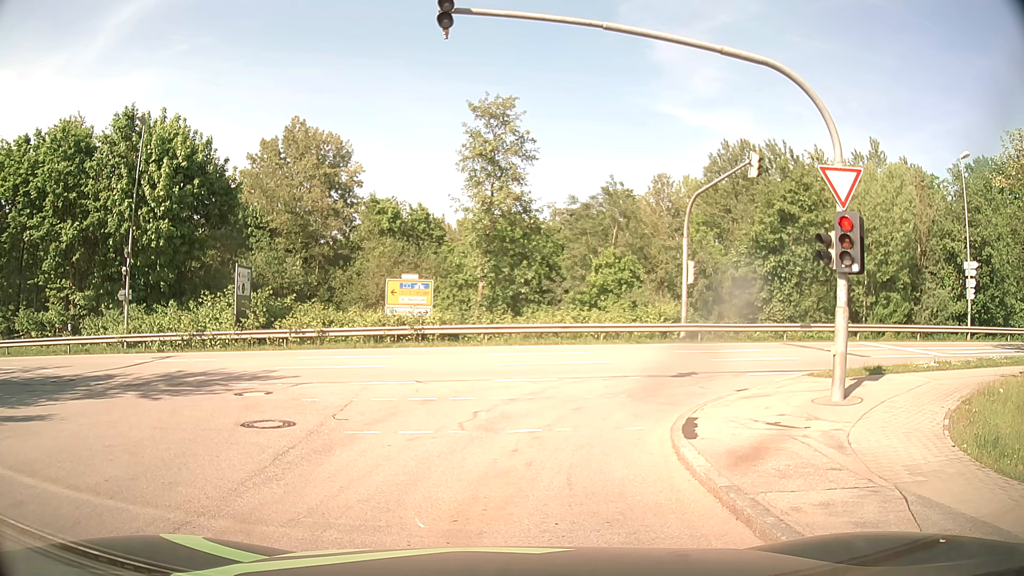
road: residential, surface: asphalt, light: Day
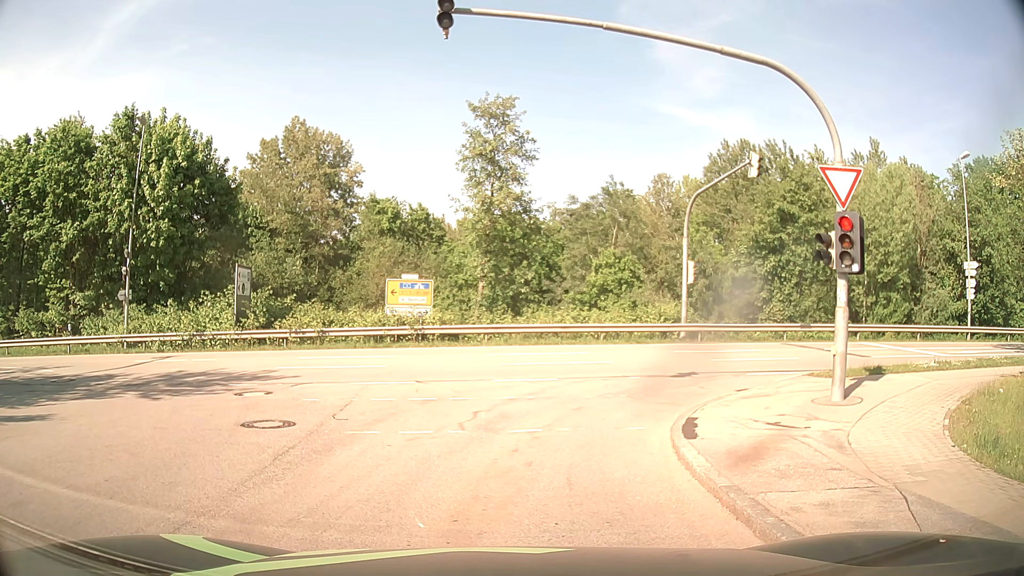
(0.0, 0.0) m; 0°
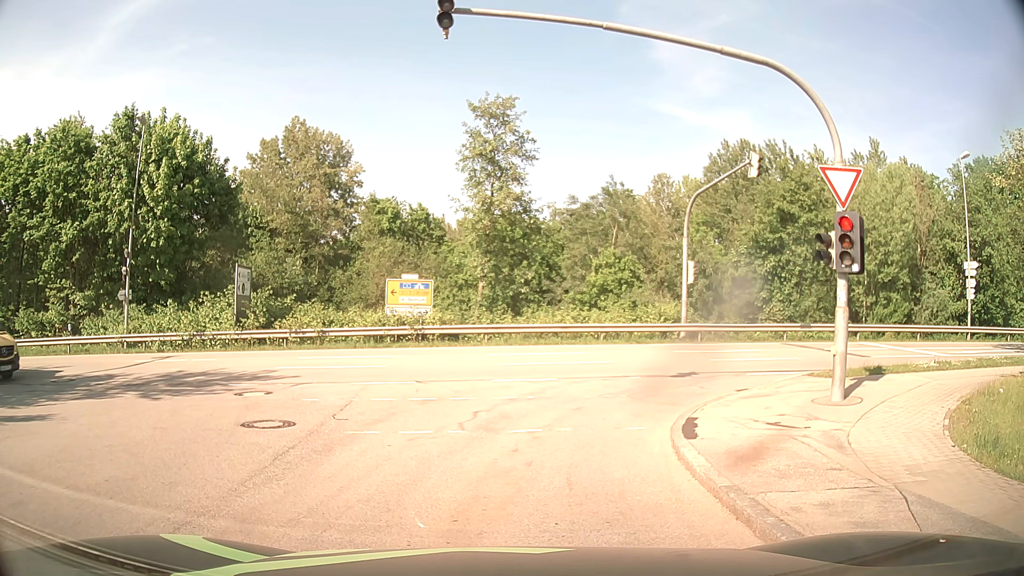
(0.0, 0.0) m; 0°
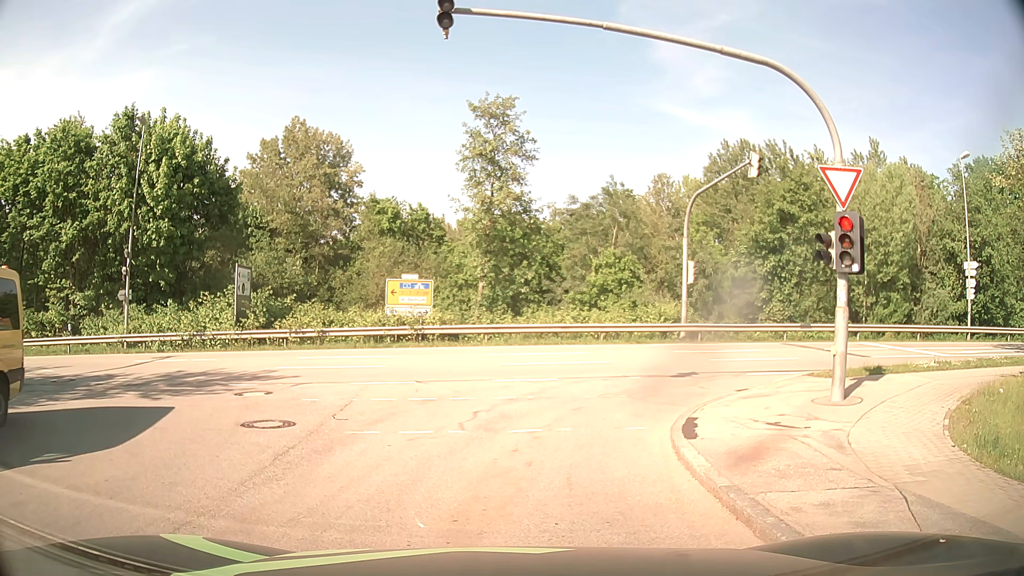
(0.0, 0.0) m; 0°
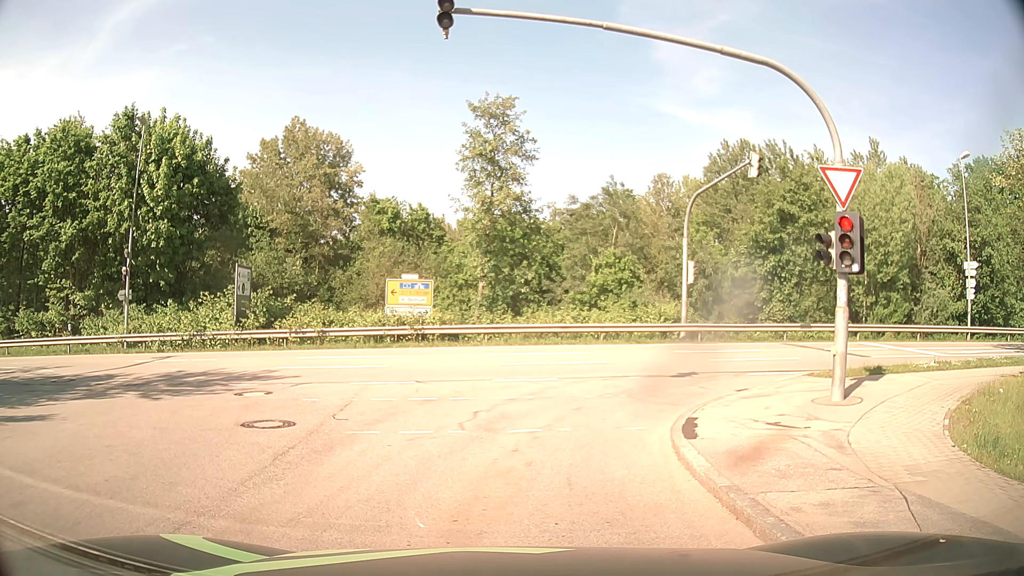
(0.0, 0.0) m; 0°
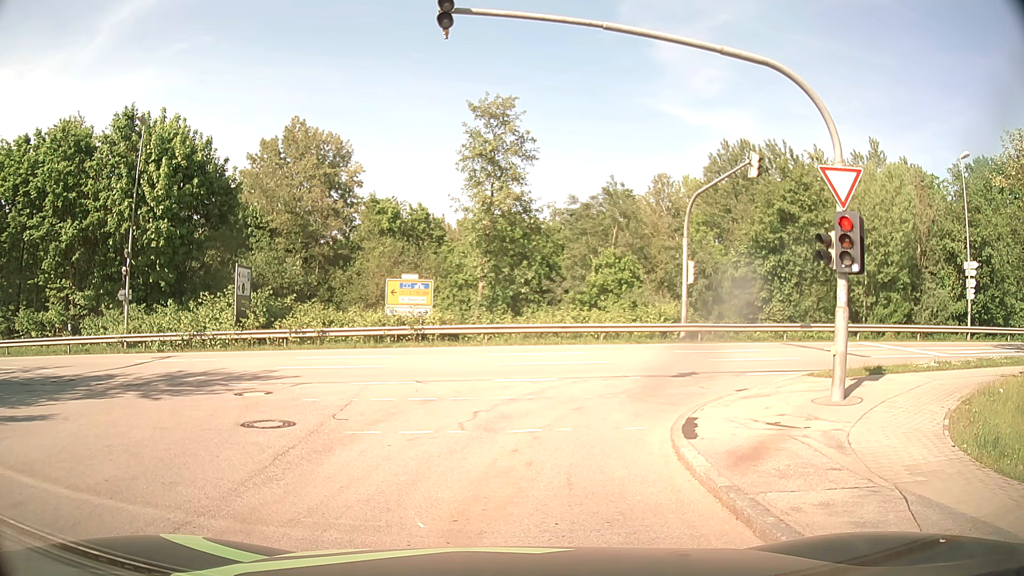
(0.0, 0.0) m; 0°
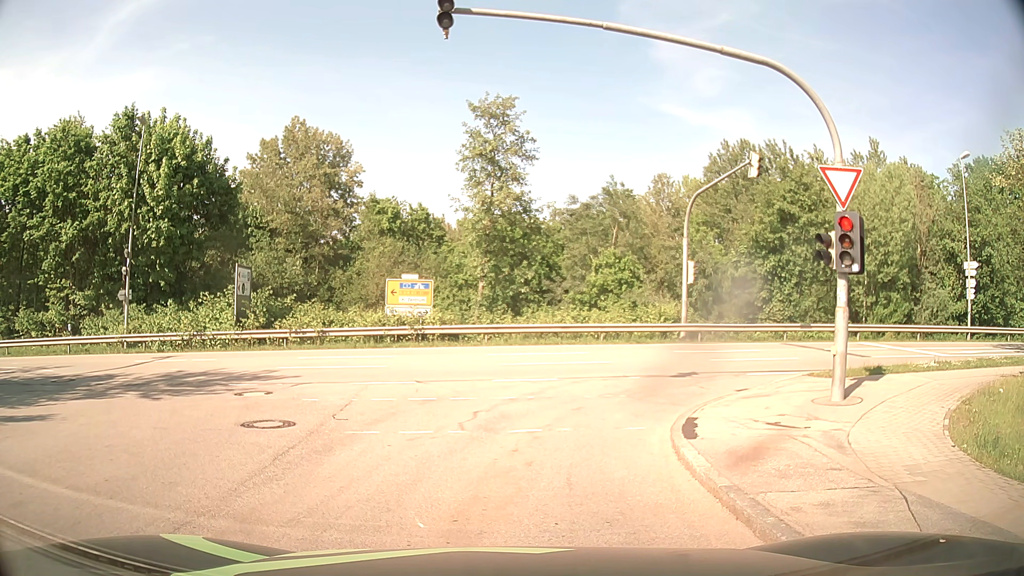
(0.0, 0.0) m; 0°
